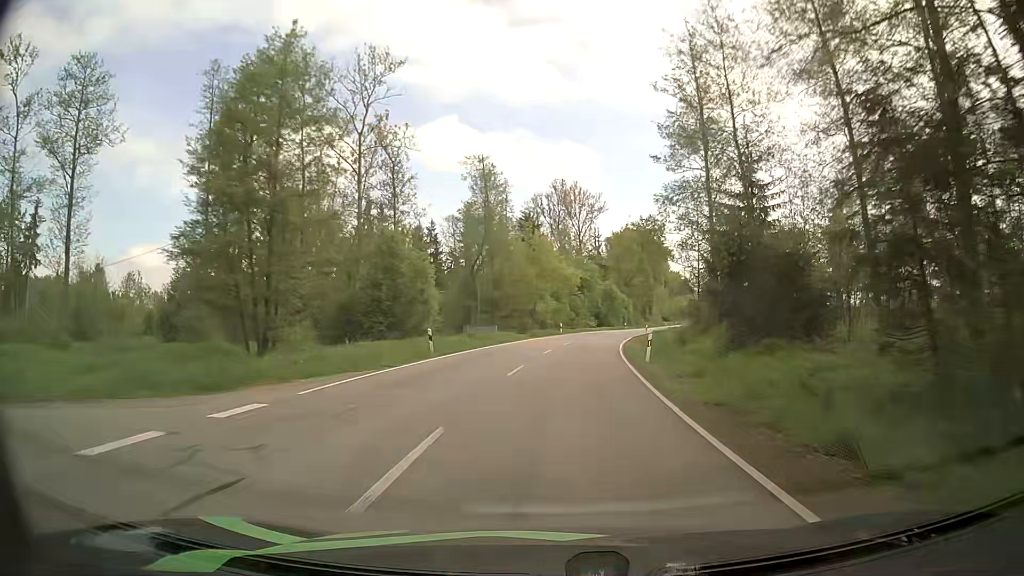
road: secondary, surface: asphalt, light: Day
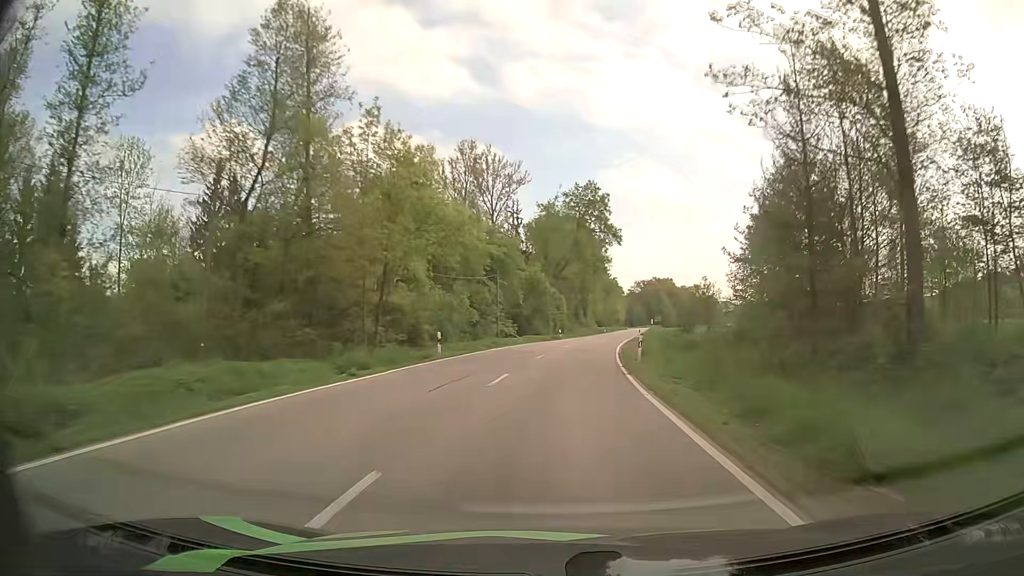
(+2.3, +36.0) m; +7°
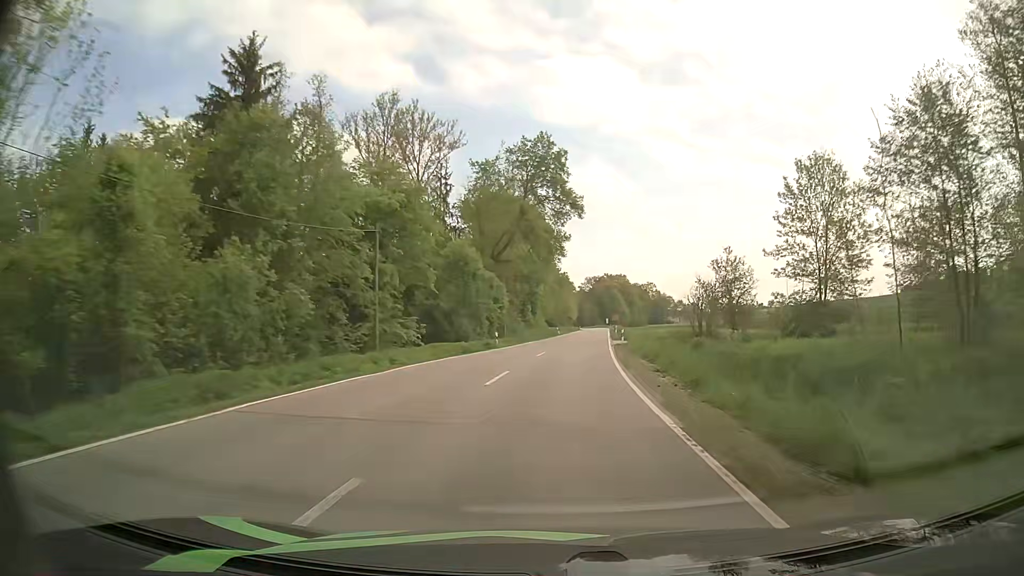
(+1.0, +24.3) m; +5°
(0, +10) (+1, +20) (+1, +30) (+2, +40) (+3, +50) (+4, +60) (+4, +70) (+5, +80) (+6, +90) (+7, +100) m
